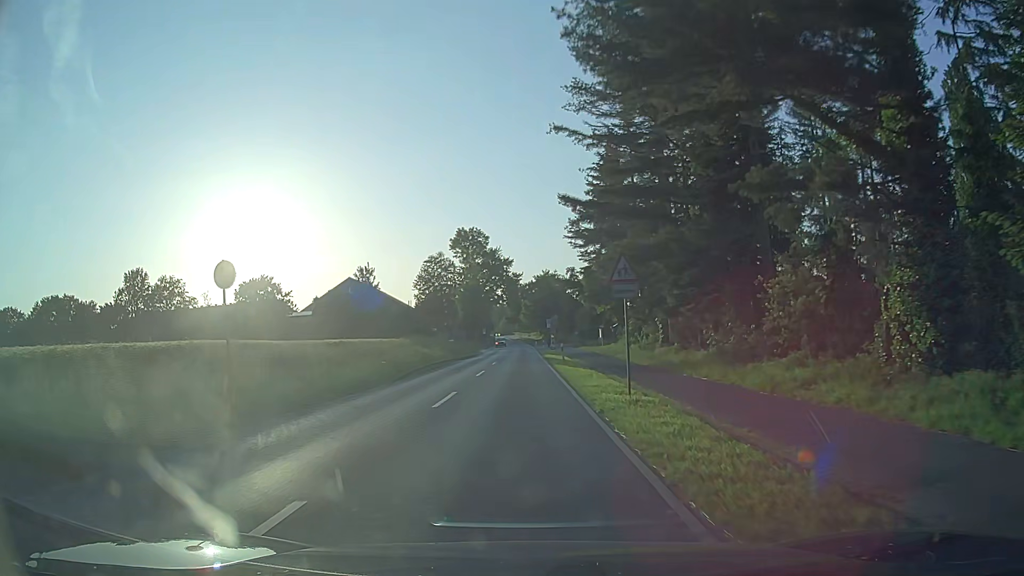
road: secondary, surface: asphalt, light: Day
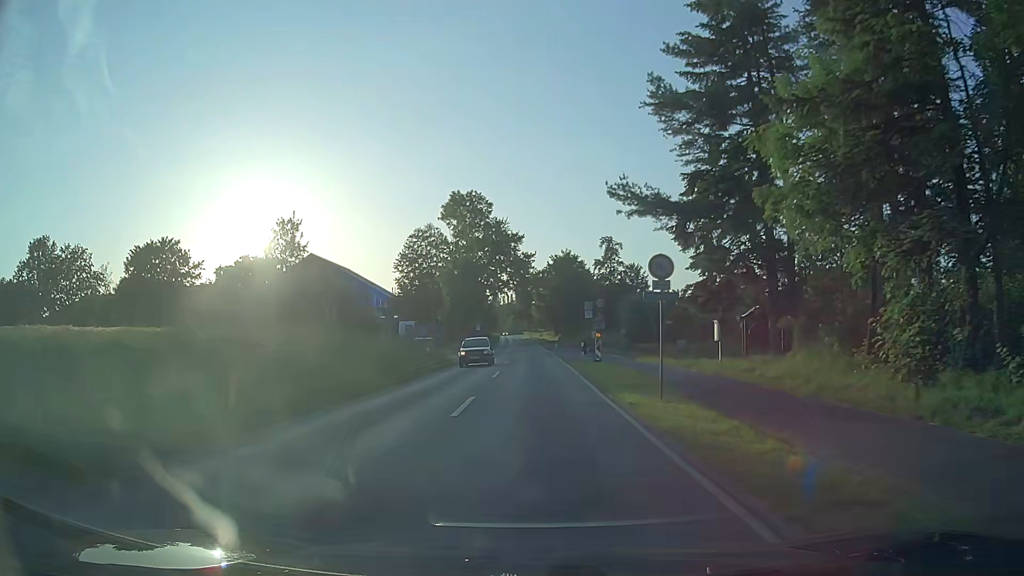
(-0.7, +38.2) m; 0°
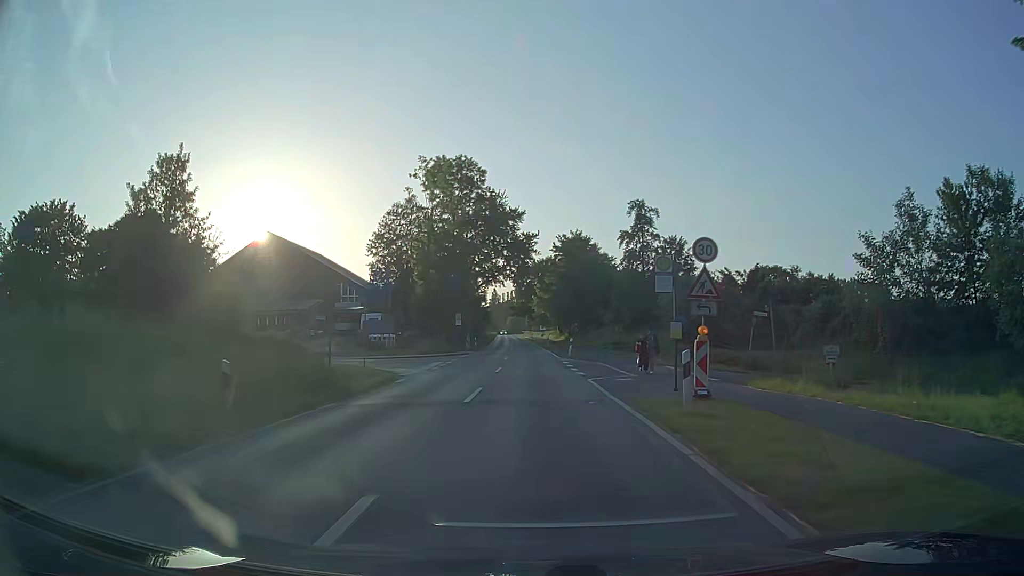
(-0.1, +22.9) m; 0°
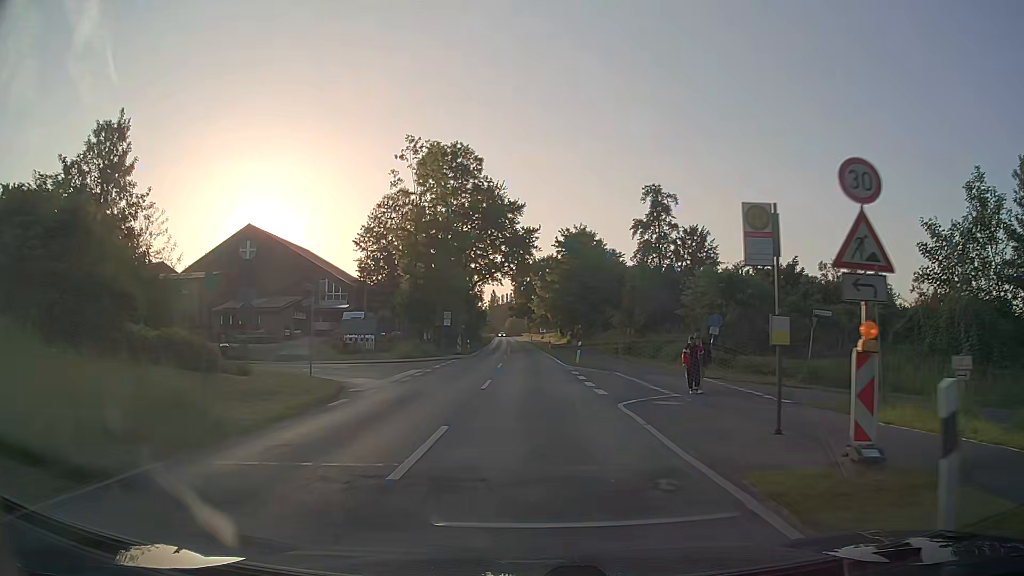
(0.0, +7.6) m; 0°
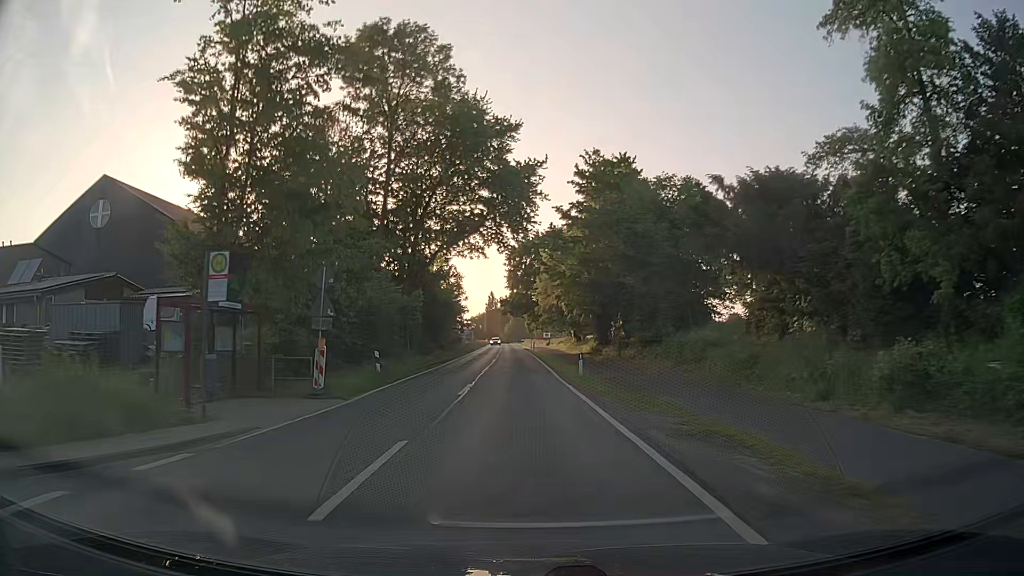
(0.0, +37.9) m; 0°
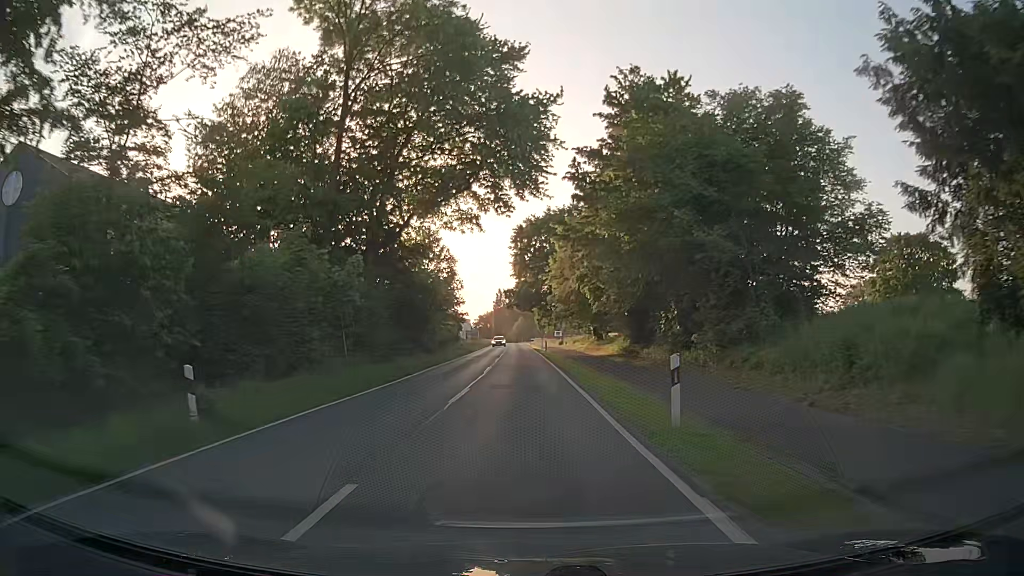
(-0.1, +15.1) m; -1°
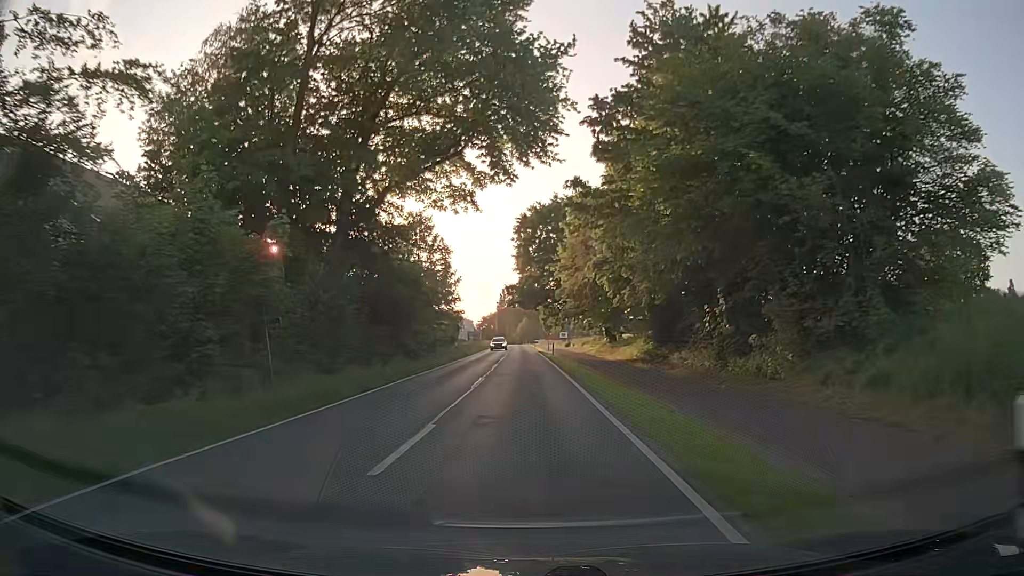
(0.0, +7.6) m; 0°
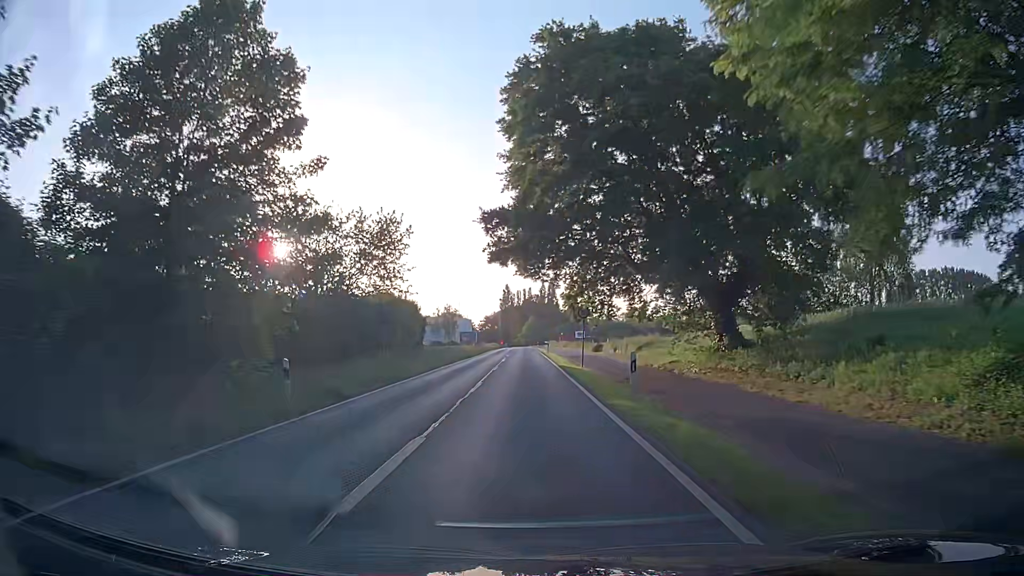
(-0.2, +38.0) m; -1°
(0, +10) (0, +20) (0, +30) (0, +40) (0, +50) (0, +60) (0, +70) (0, +80) (0, +90) (0, +100) m
